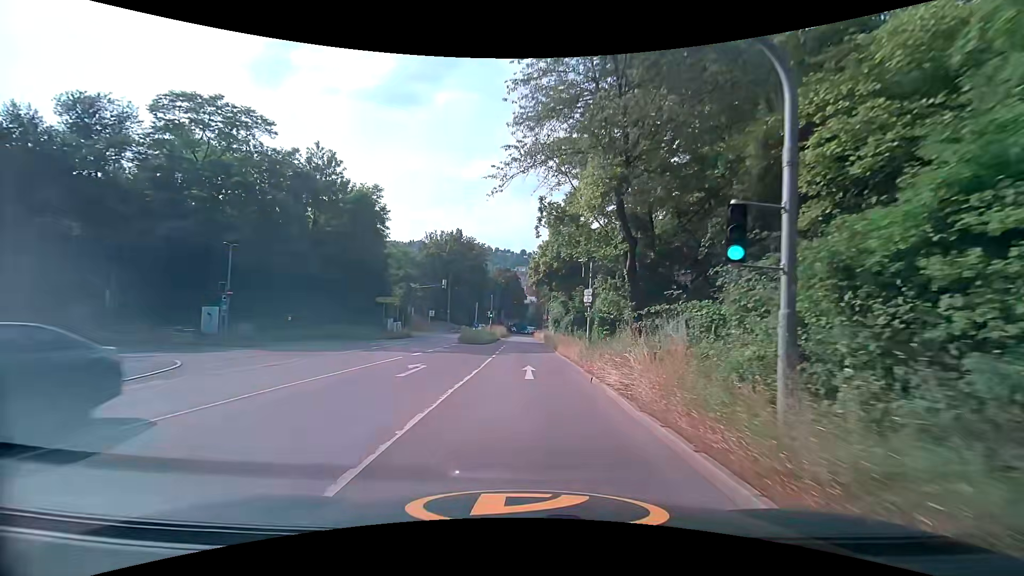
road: secondary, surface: asphalt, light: Day
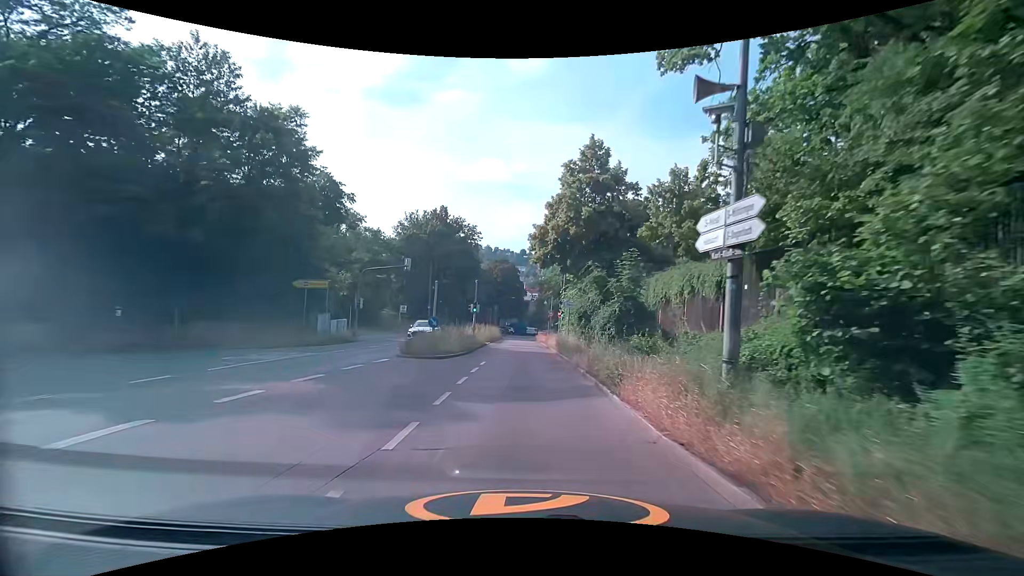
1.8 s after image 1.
(-0.1, +18.2) m; -1°
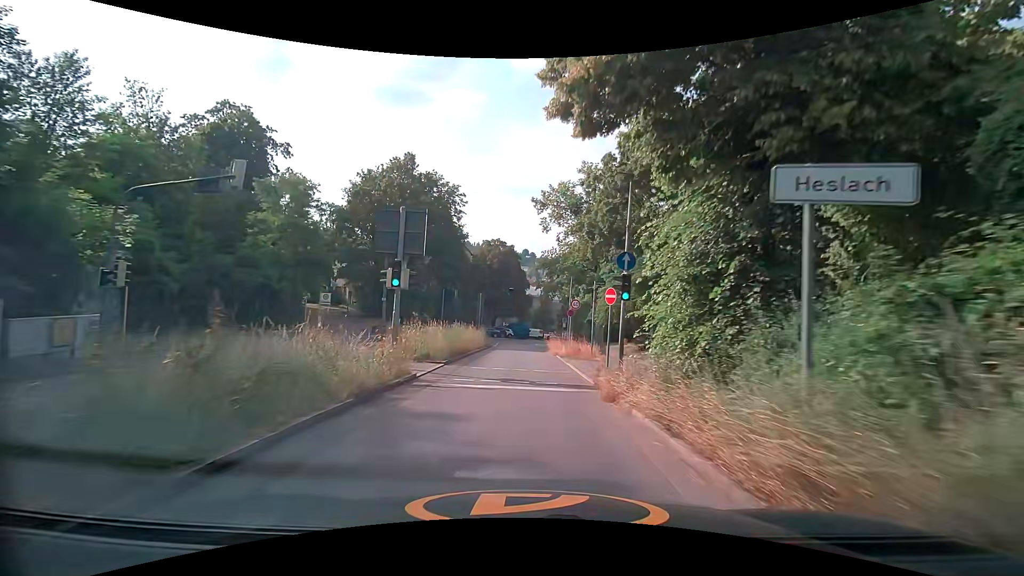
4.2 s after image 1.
(+0.3, +24.3) m; 0°
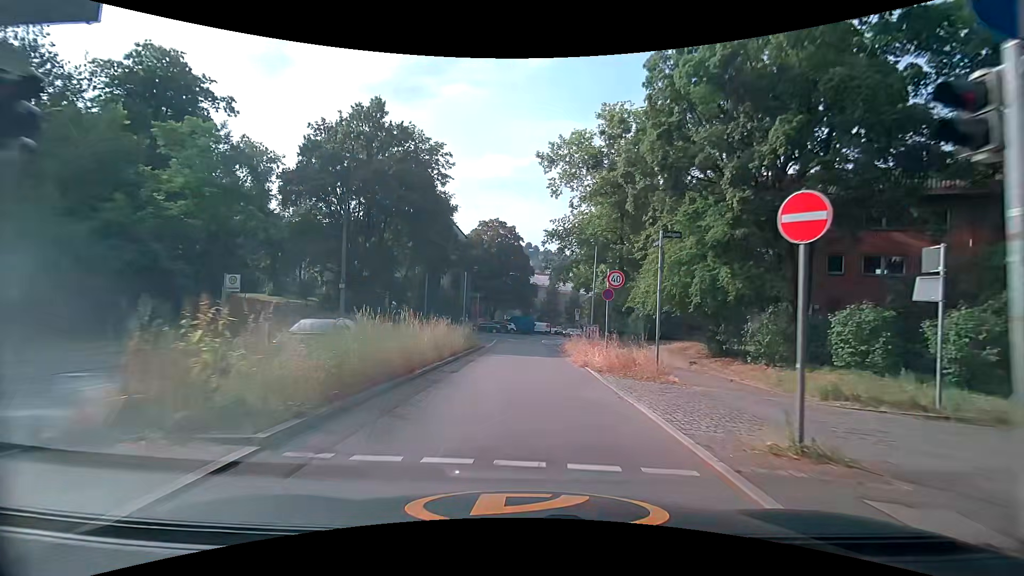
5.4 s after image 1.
(0.0, +12.1) m; 0°
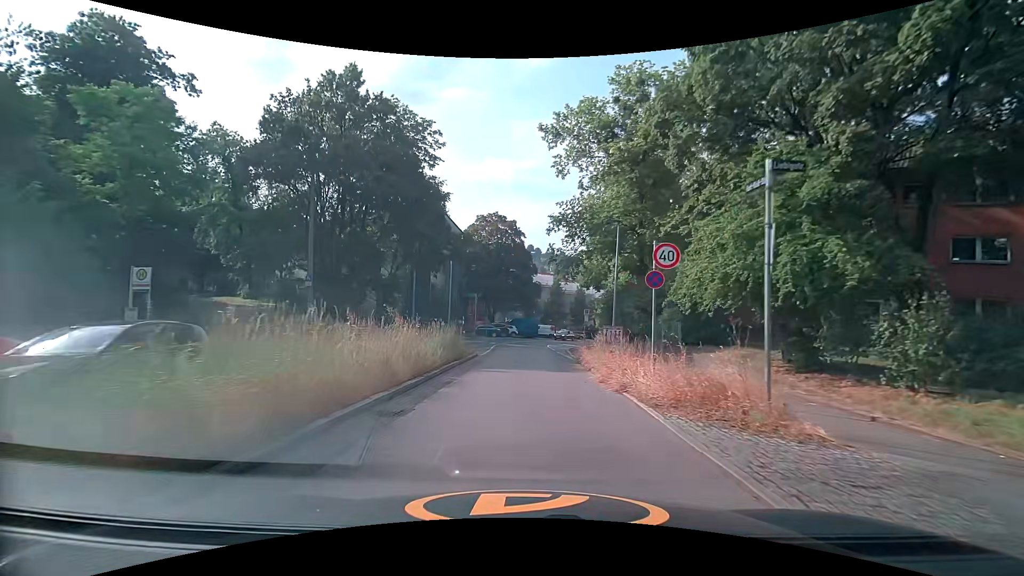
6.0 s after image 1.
(0.0, +6.1) m; 0°
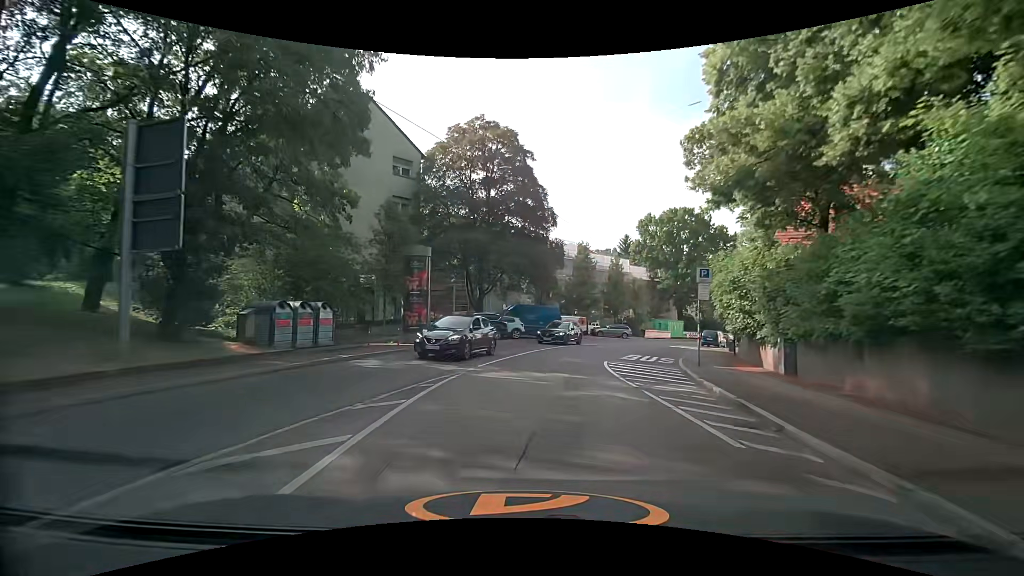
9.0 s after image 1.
(0.0, +30.5) m; -1°
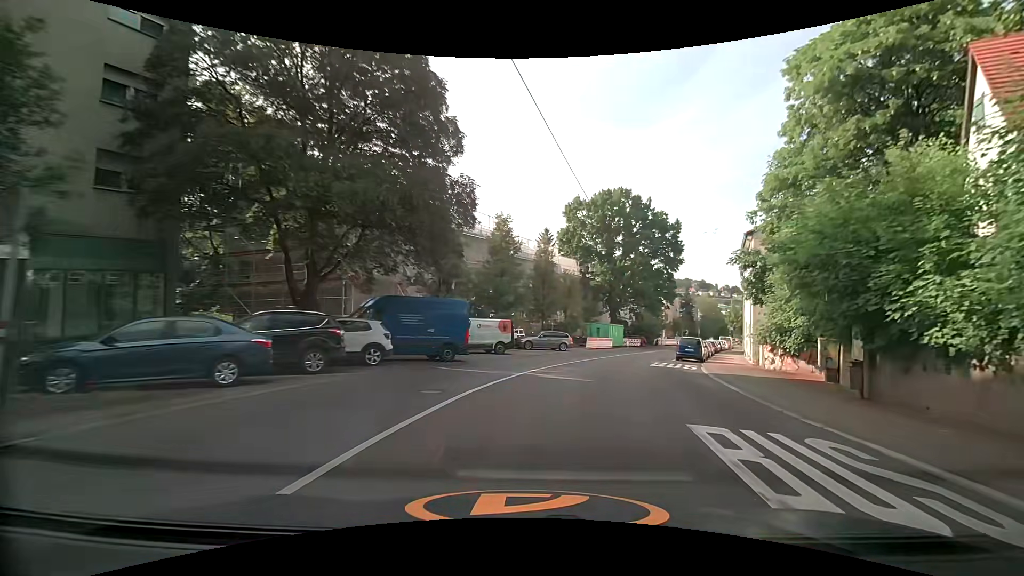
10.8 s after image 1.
(+1.1, +18.2) m; +11°
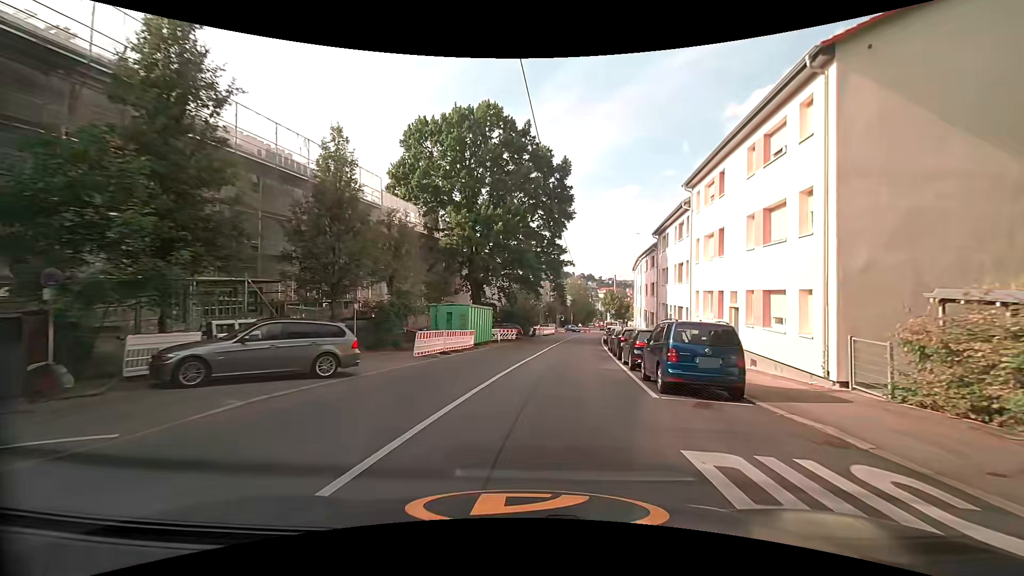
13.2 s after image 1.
(+3.6, +23.9) m; +14°
(+1, +10) (+2, +20) (+3, +30) (+5, +40) (+6, +50) (+8, +59) (+10, +69) (+12, +79) (+14, +89) (+16, +99) m
